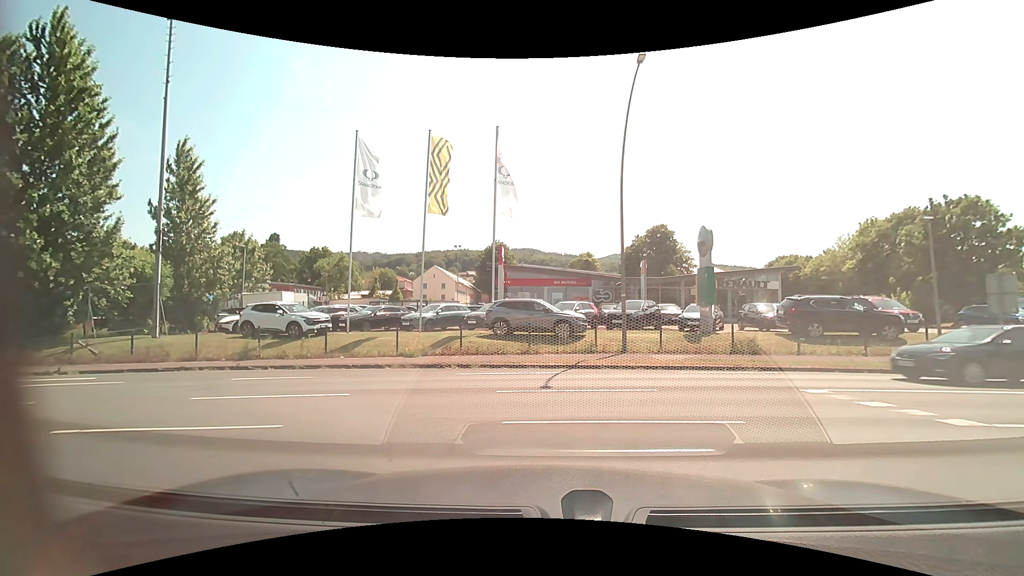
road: residential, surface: asphalt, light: Day
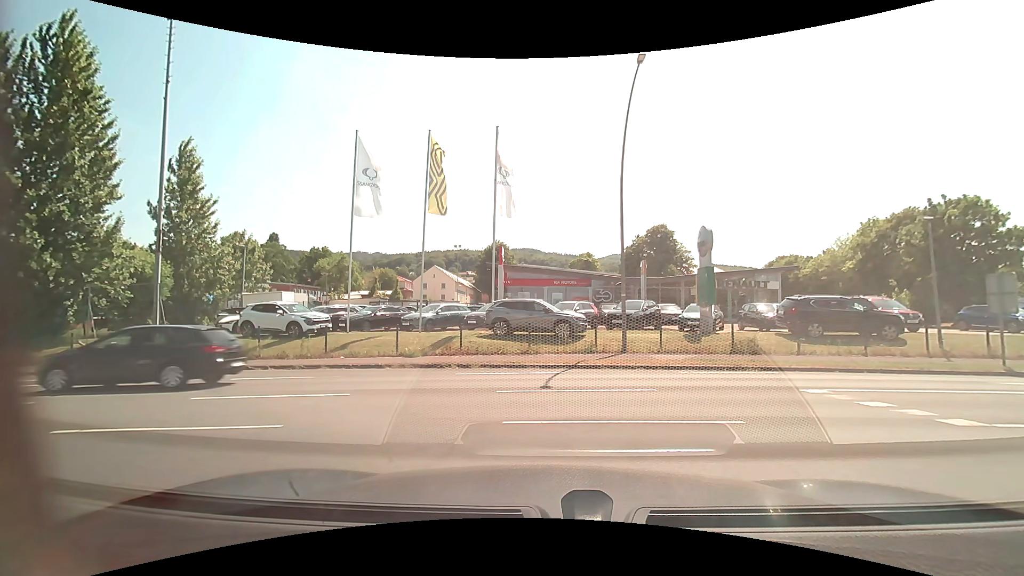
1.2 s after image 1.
(0.0, 0.0) m; 0°
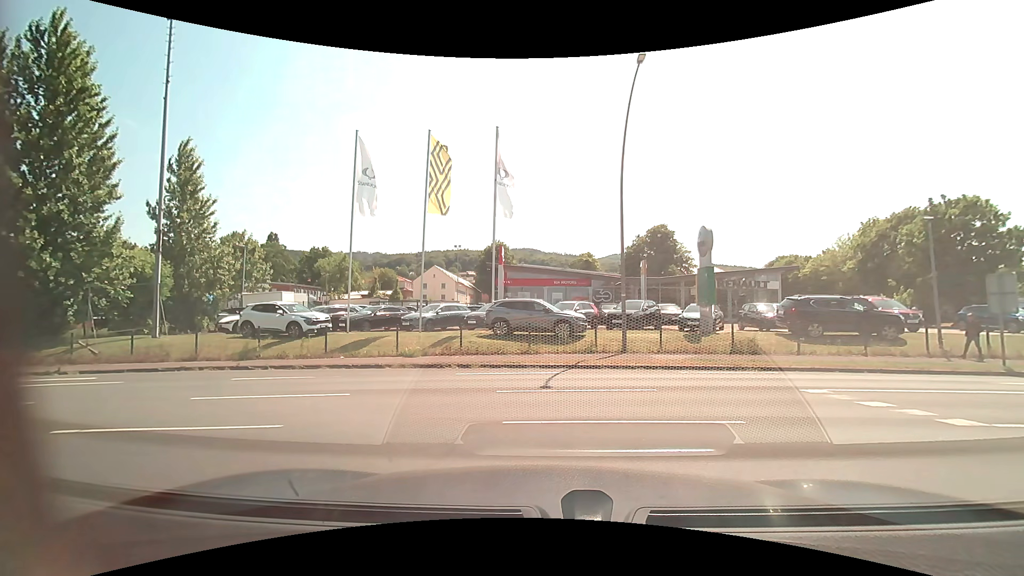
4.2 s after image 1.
(0.0, 0.0) m; 0°
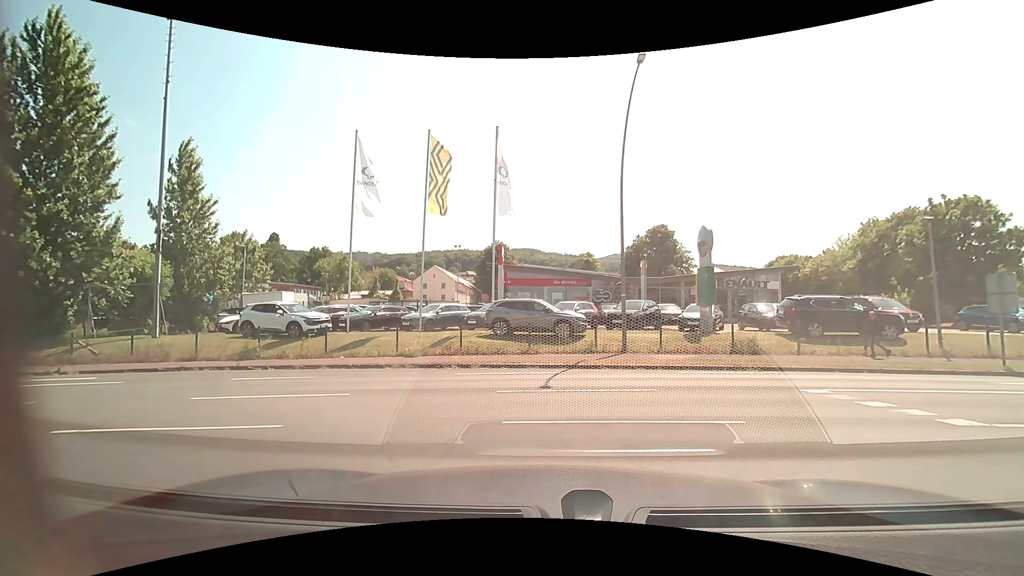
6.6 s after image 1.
(0.0, 0.0) m; 0°
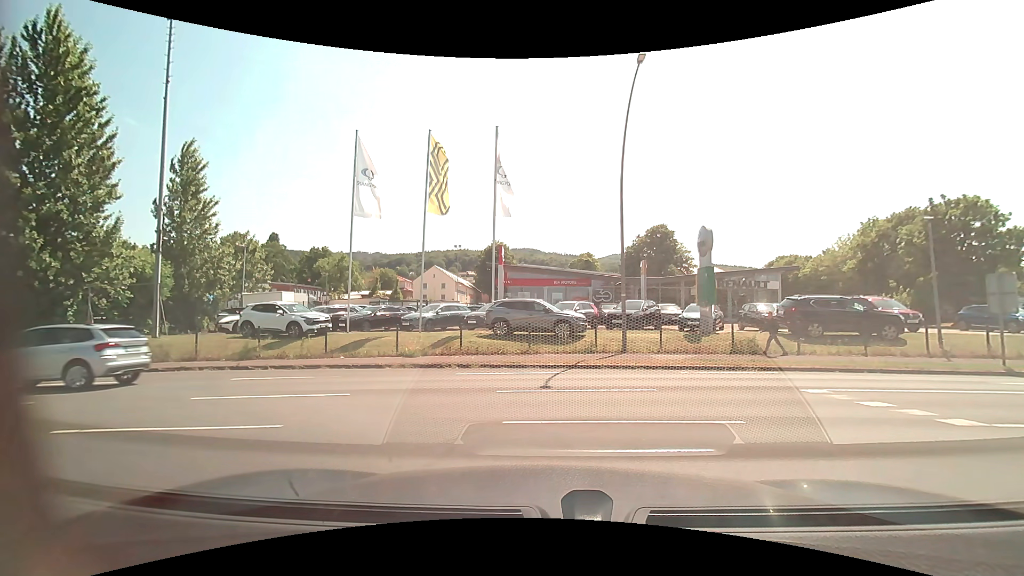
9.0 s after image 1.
(0.0, 0.0) m; 0°
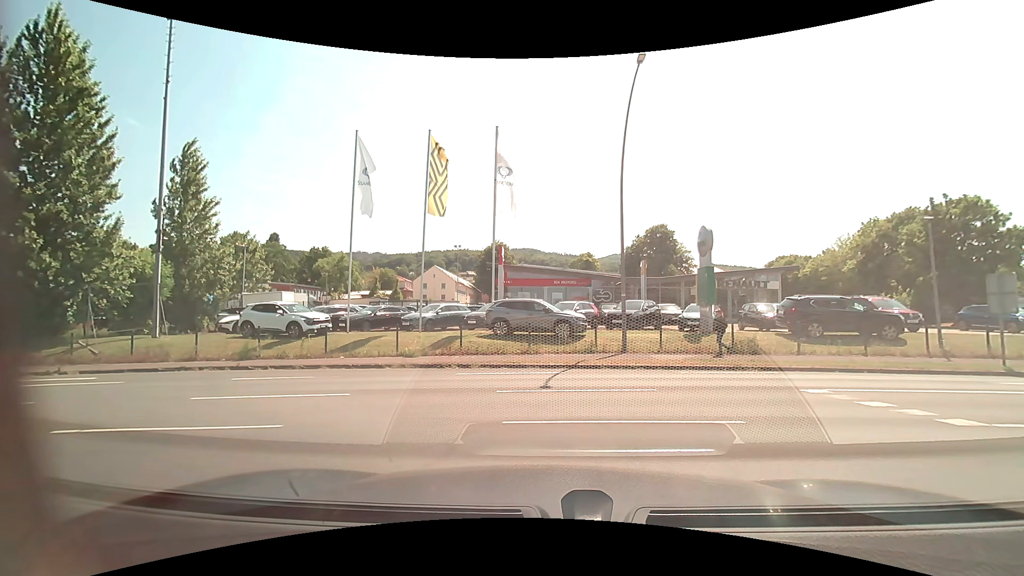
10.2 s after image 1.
(0.0, 0.0) m; 0°
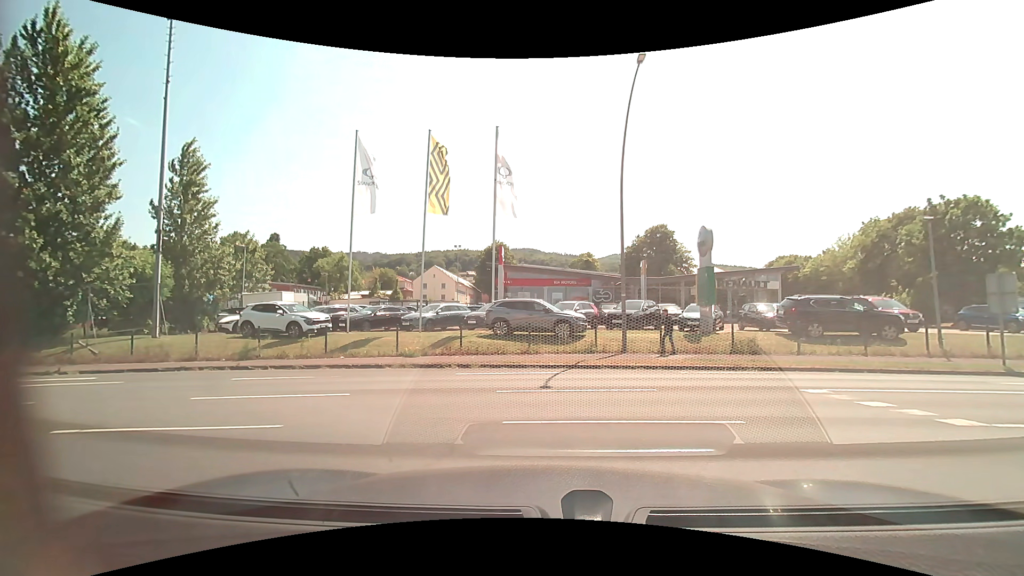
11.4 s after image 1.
(0.0, 0.0) m; 0°
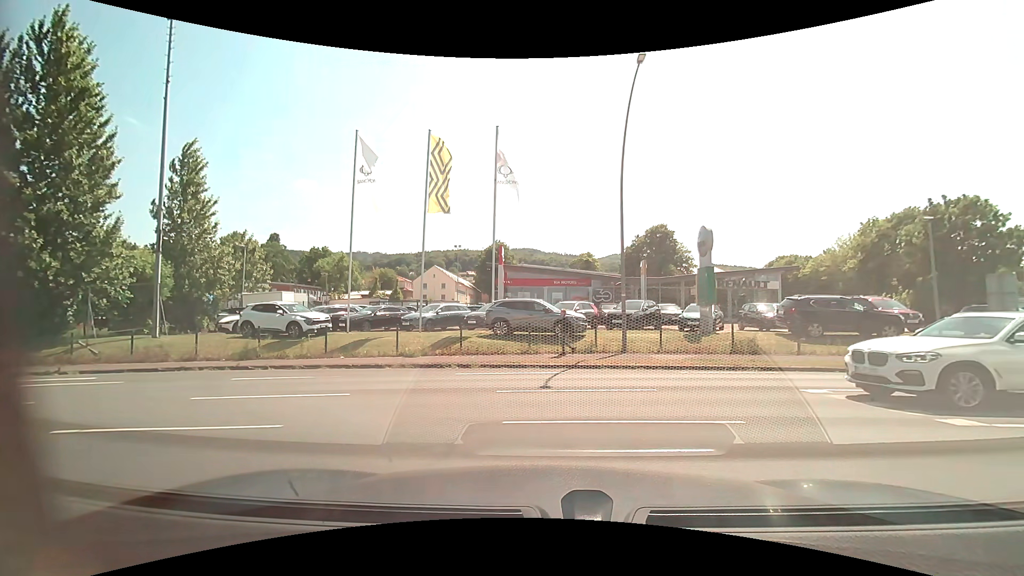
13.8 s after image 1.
(0.0, 0.0) m; 0°
(-3, +9) (-12, +14) (-21, +15) (-31, +15) (-41, +14) (-51, +14) (-61, +13) (-71, +17) (-74, +26) (-75, +36) m
